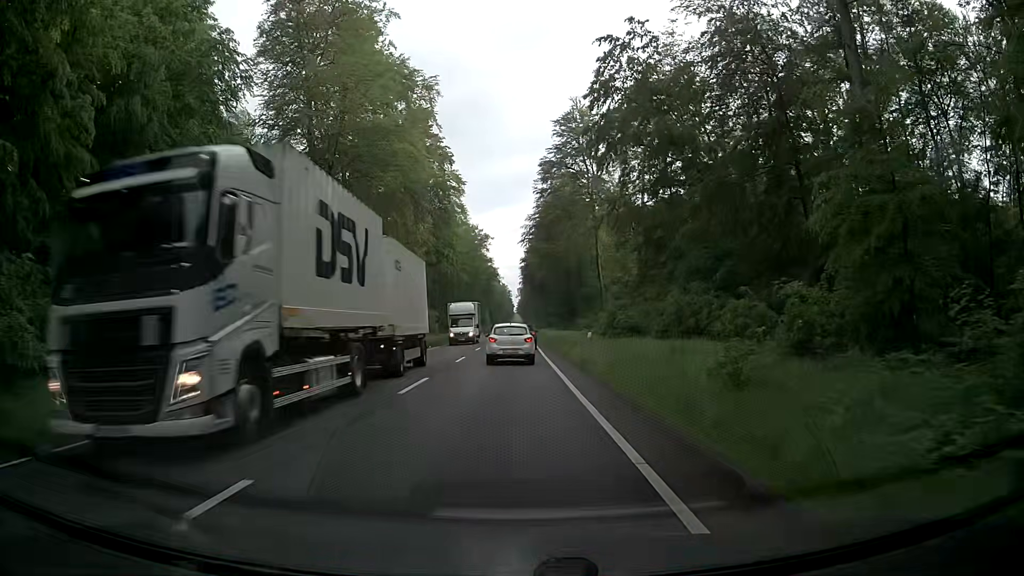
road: primary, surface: asphalt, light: Day
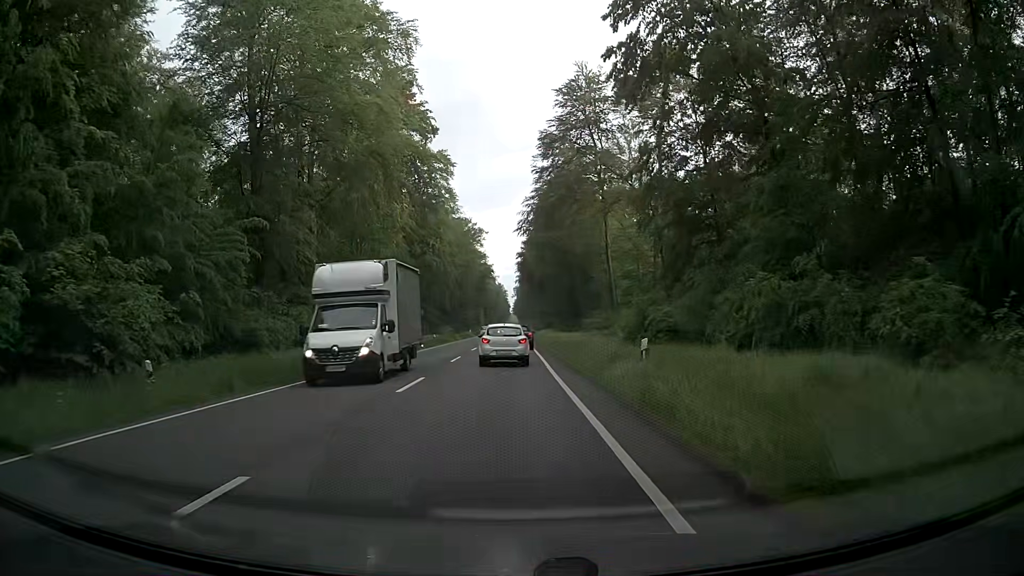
(+0.1, +11.8) m; +1°
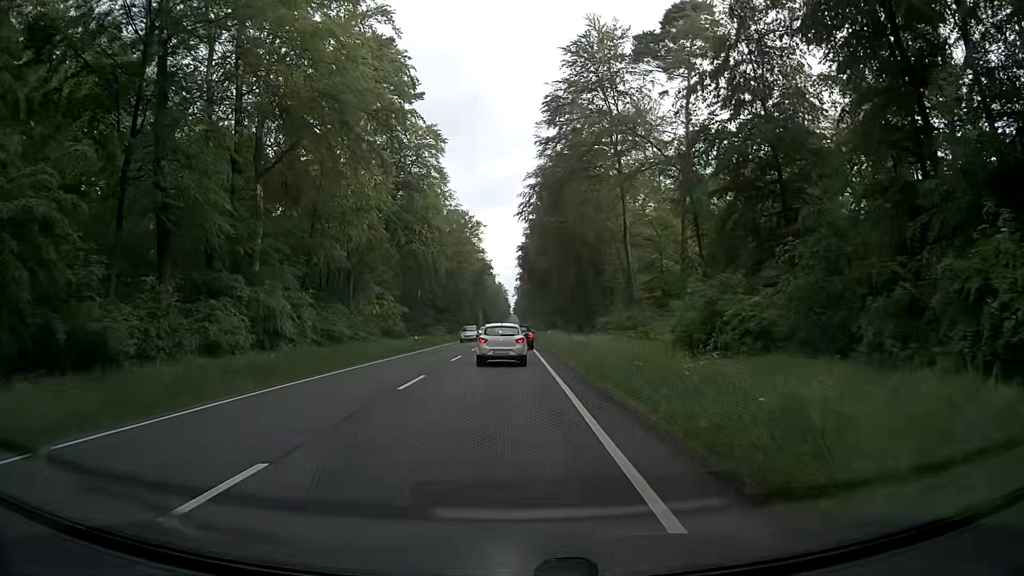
(0.0, +11.6) m; 0°
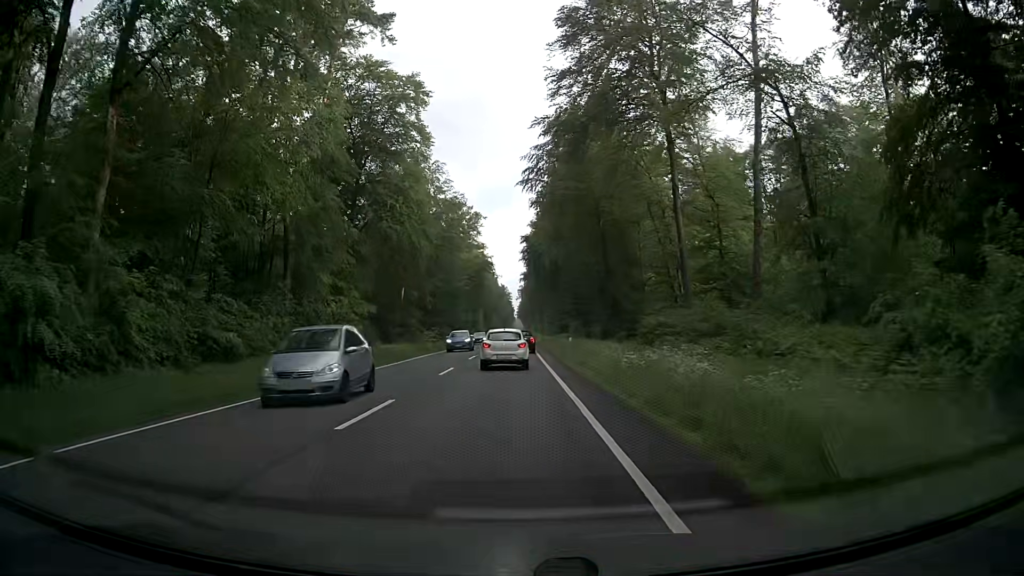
(-0.1, +17.5) m; -1°
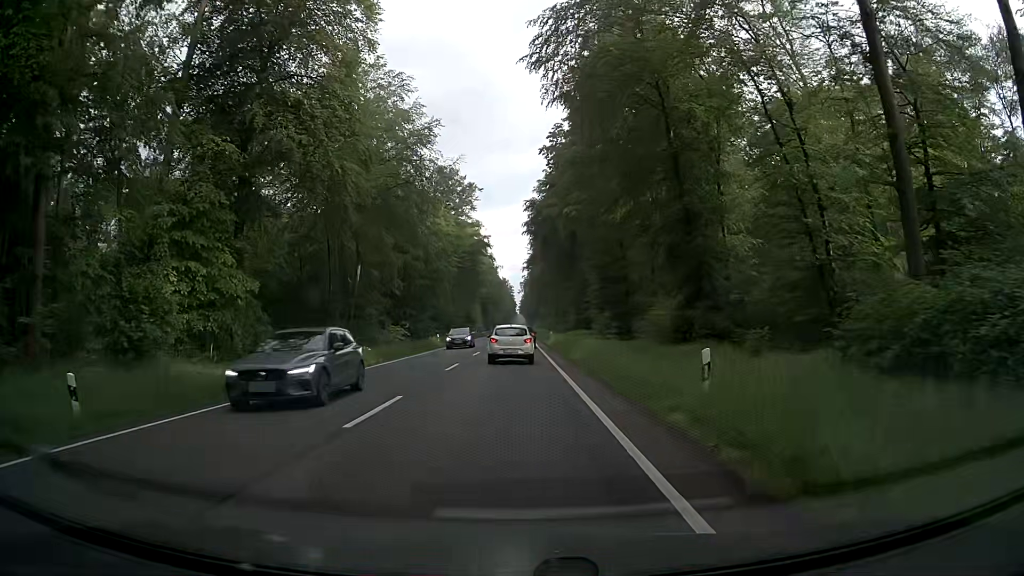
(+0.2, +24.6) m; 0°
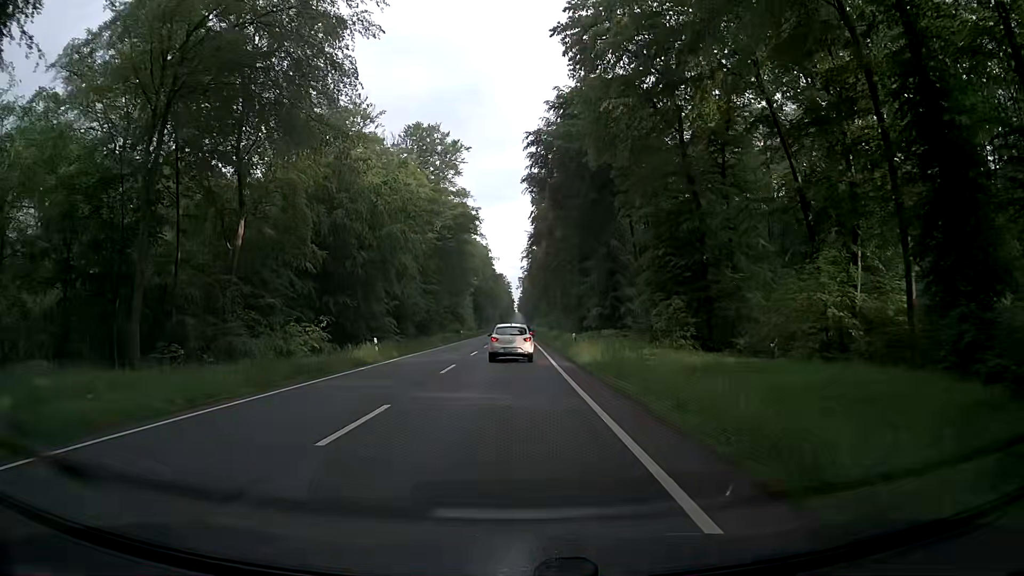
(+0.2, +26.0) m; 0°
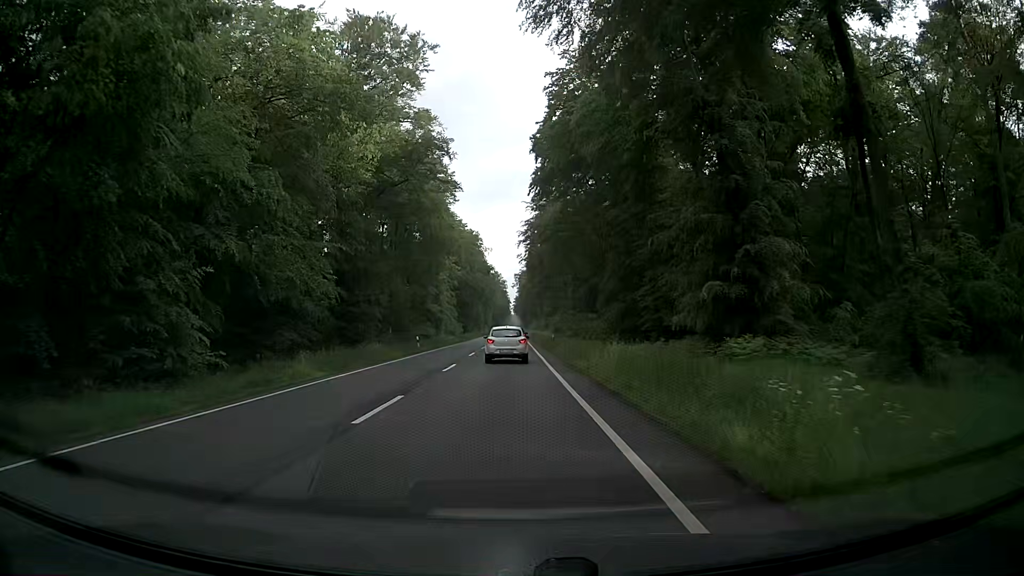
(+0.4, +34.3) m; +1°
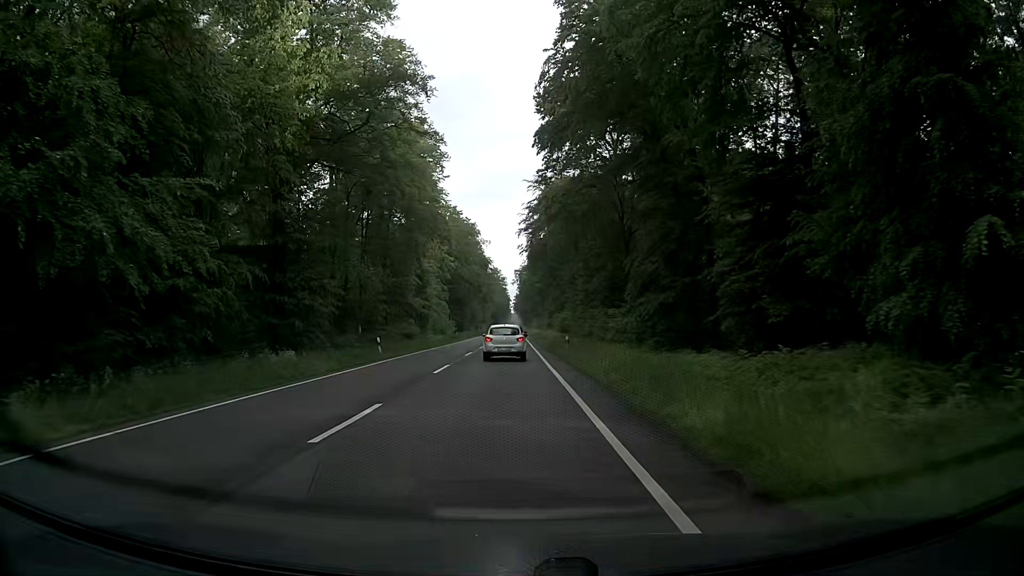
(0.0, +14.3) m; 0°
(0, +10) (0, +20) (0, +30) (0, +40) (0, +50) (0, +60) (0, +70) (0, +80) (0, +90) (0, +100) m
